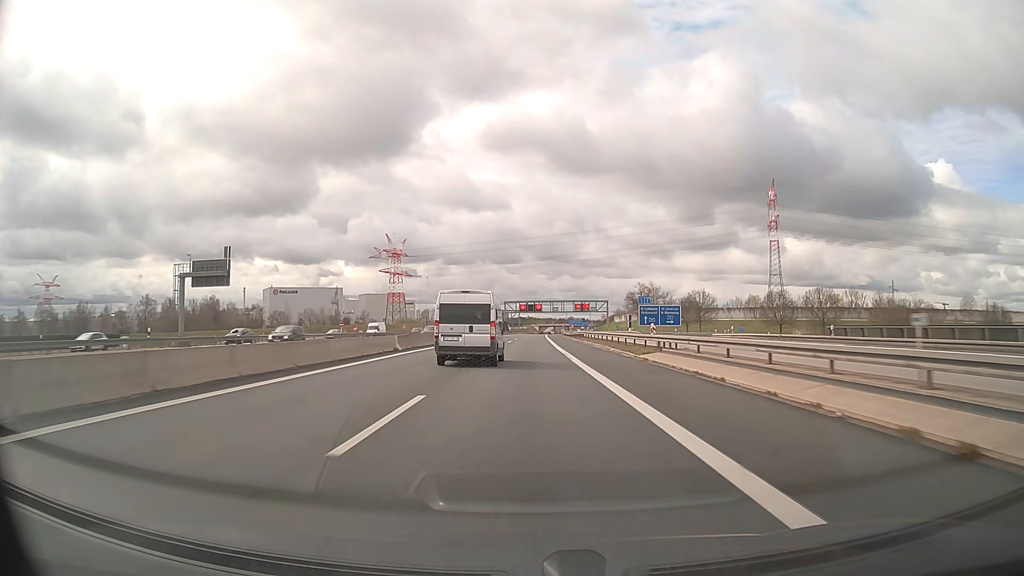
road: motorway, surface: asphalt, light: Day
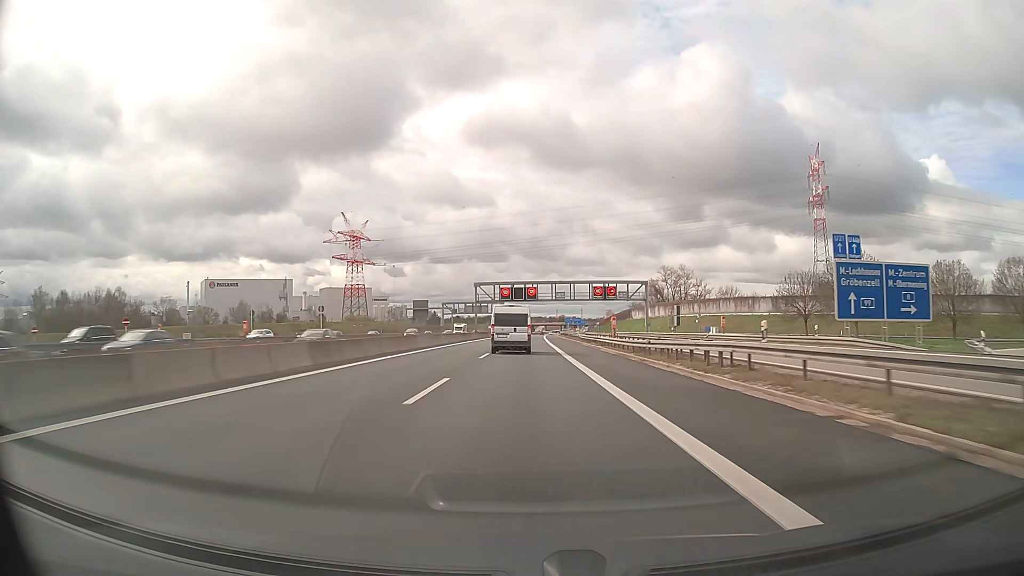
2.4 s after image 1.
(+0.5, +67.3) m; +1°
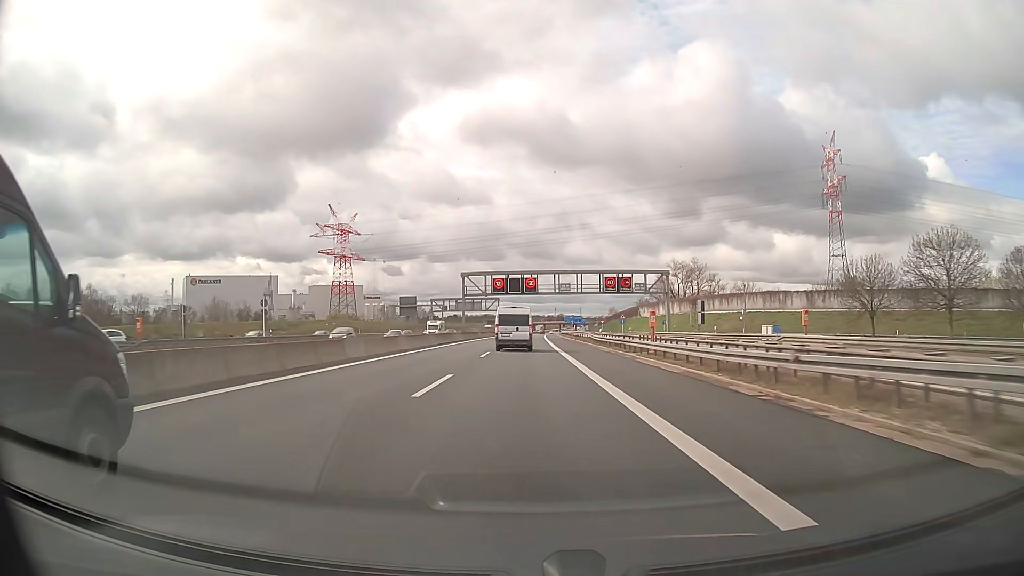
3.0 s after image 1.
(0.0, +16.8) m; 0°
(0, +10) (0, +20) (0, +30) (0, +40) (0, +50) (0, +60) (0, +70) (0, +80) (+1, +90) (+1, +100) m
